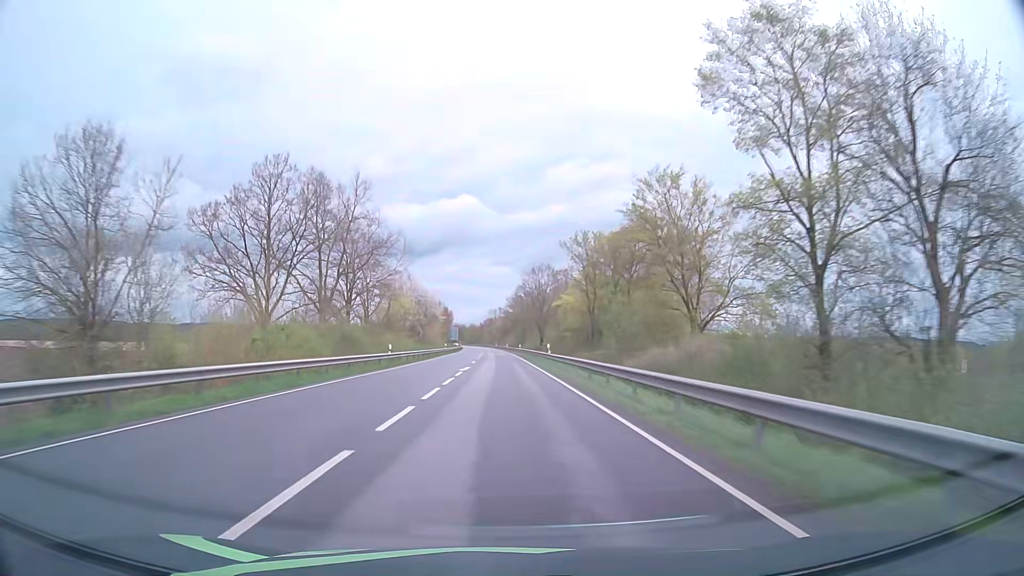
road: primary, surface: asphalt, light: Day
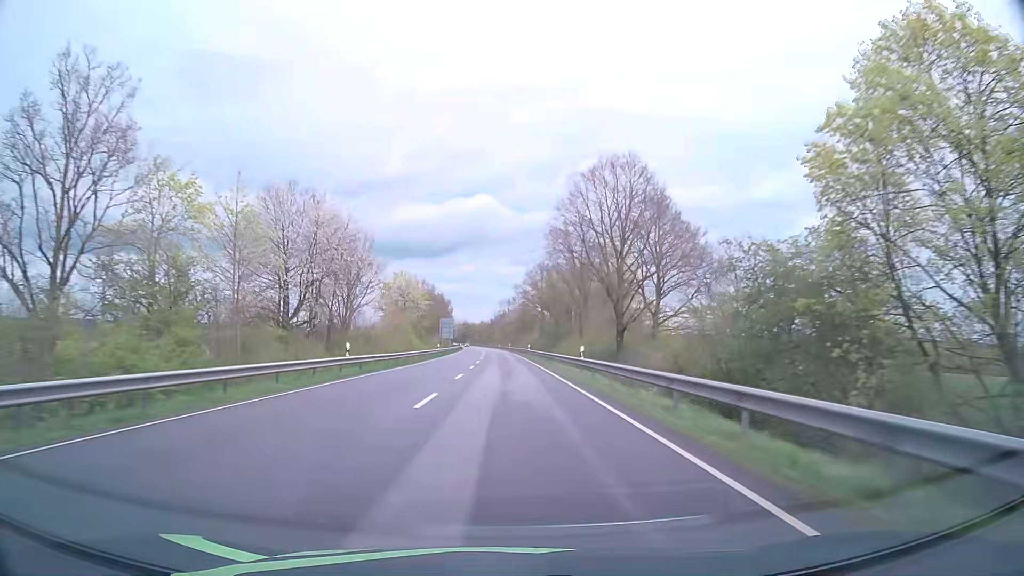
(-0.9, +63.2) m; -1°
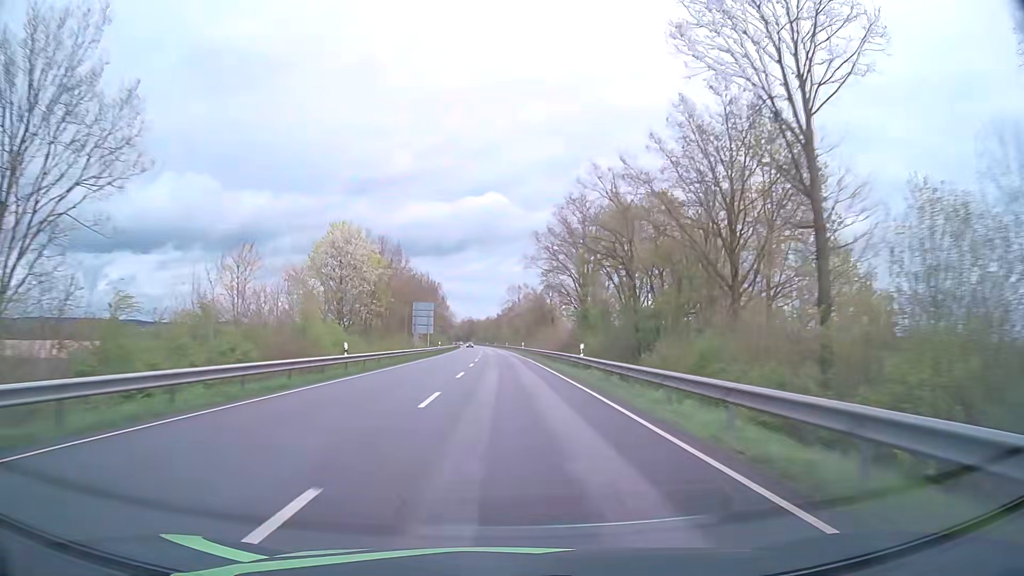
(-0.3, +47.4) m; 0°
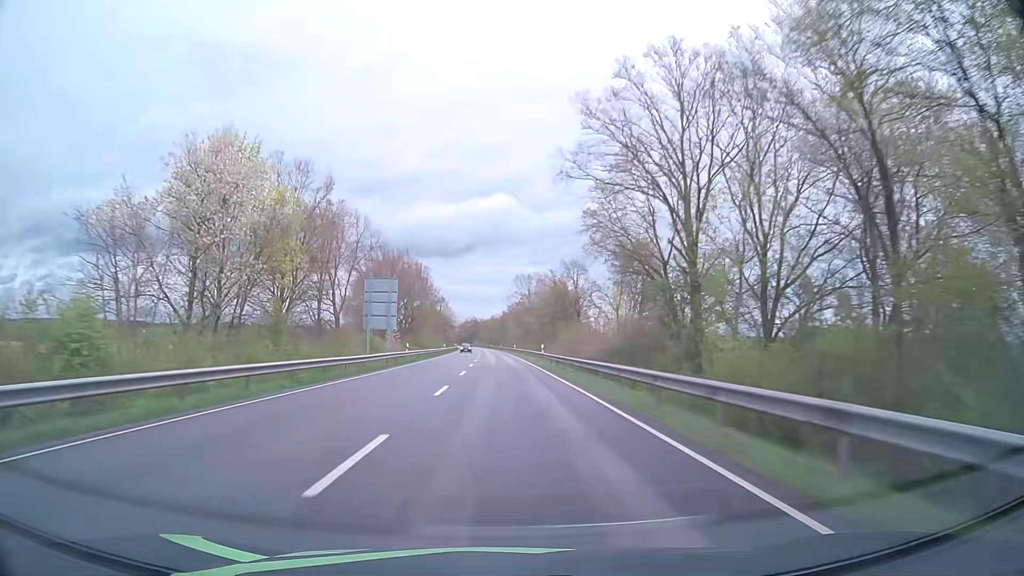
(-0.2, +31.6) m; -1°
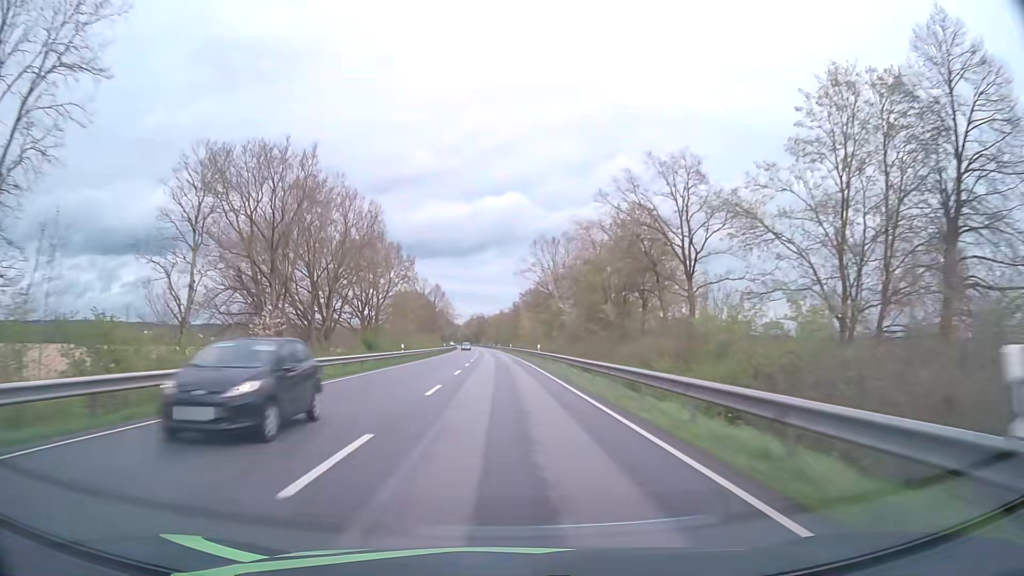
(-0.4, +47.4) m; -1°
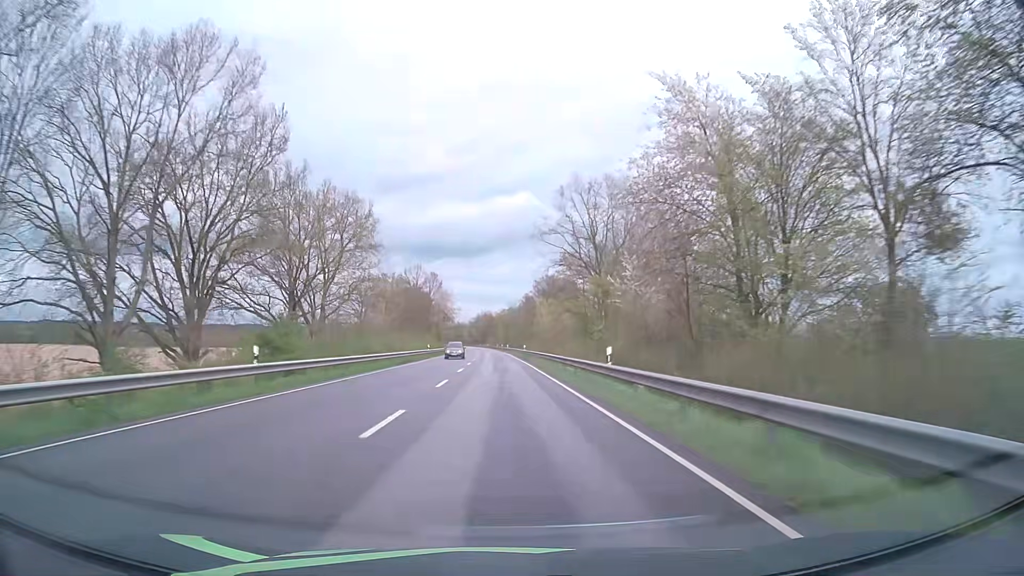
(-0.3, +31.6) m; -1°
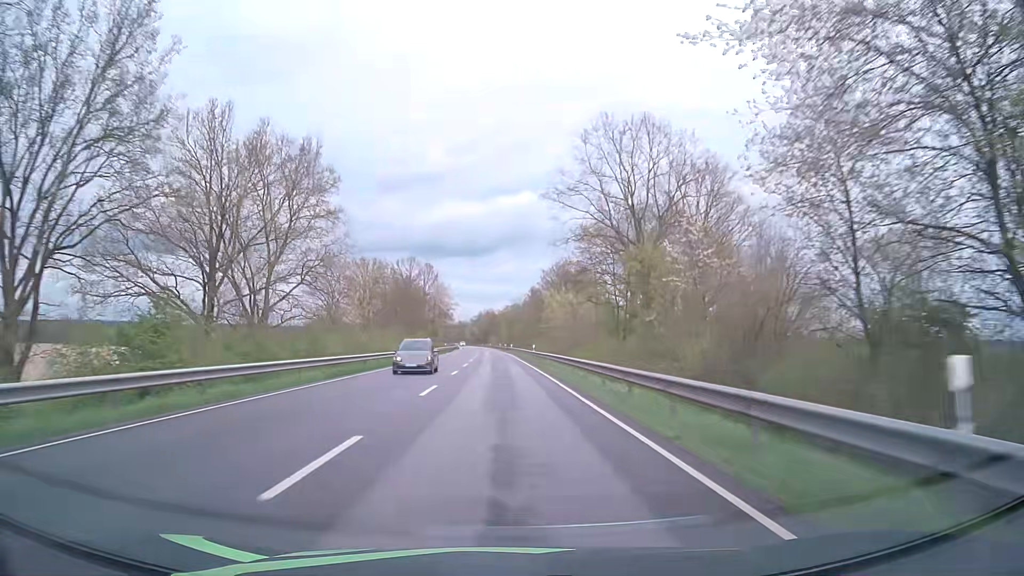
(0.0, +15.8) m; 0°
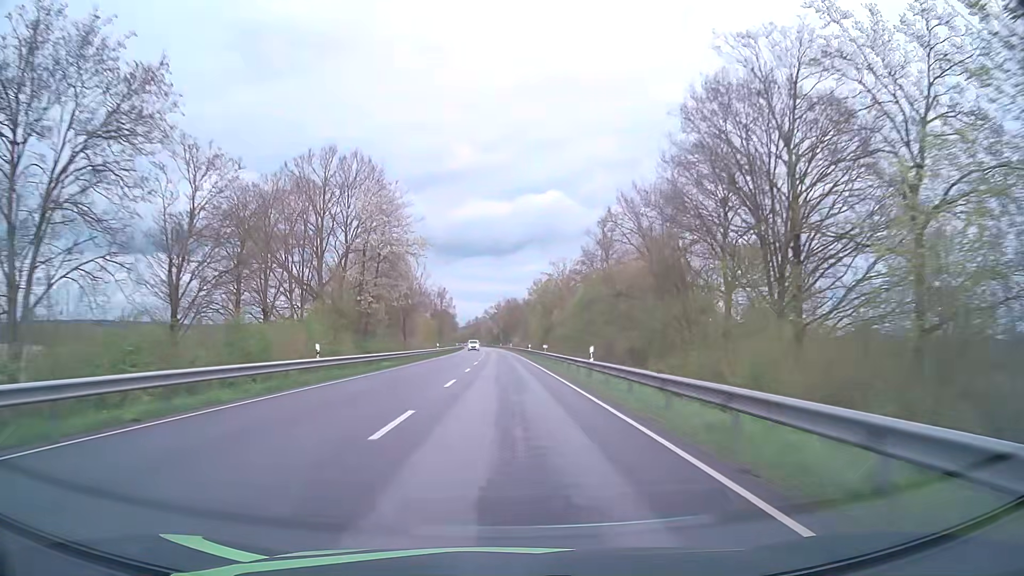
(-1.4, +79.0) m; -2°
(0, +10) (0, +20) (0, +30) (0, +40) (0, +50) (0, +60) (-1, +70) (-1, +80) (-1, +90) (-1, +100) m
